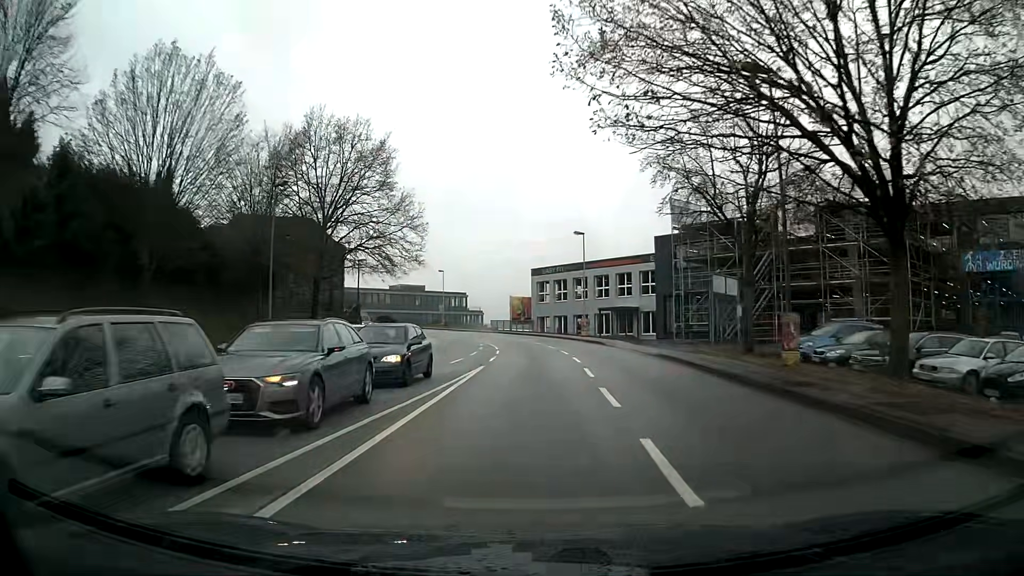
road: tertiary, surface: asphalt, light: Day
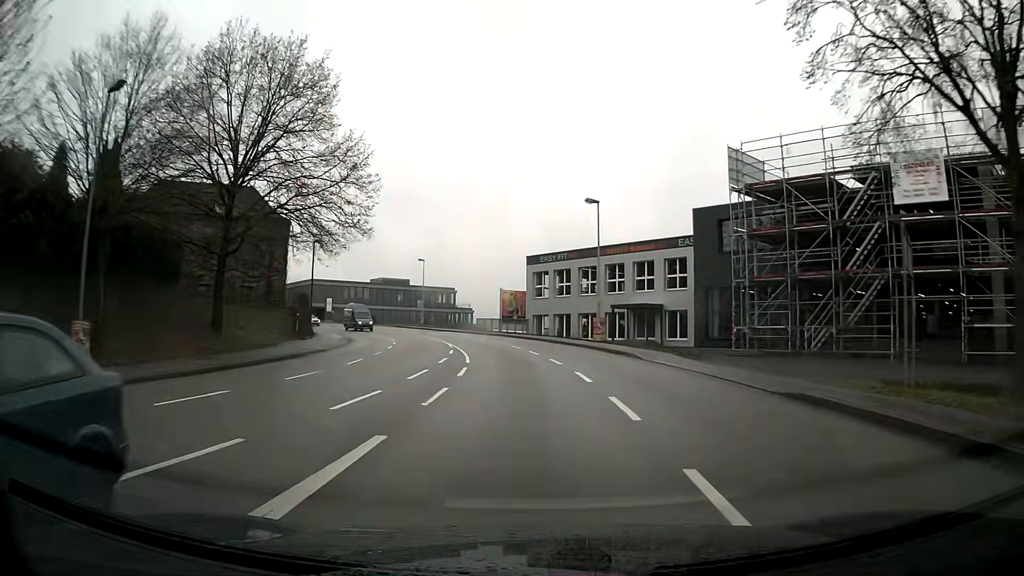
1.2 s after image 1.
(0.0, +14.0) m; 0°
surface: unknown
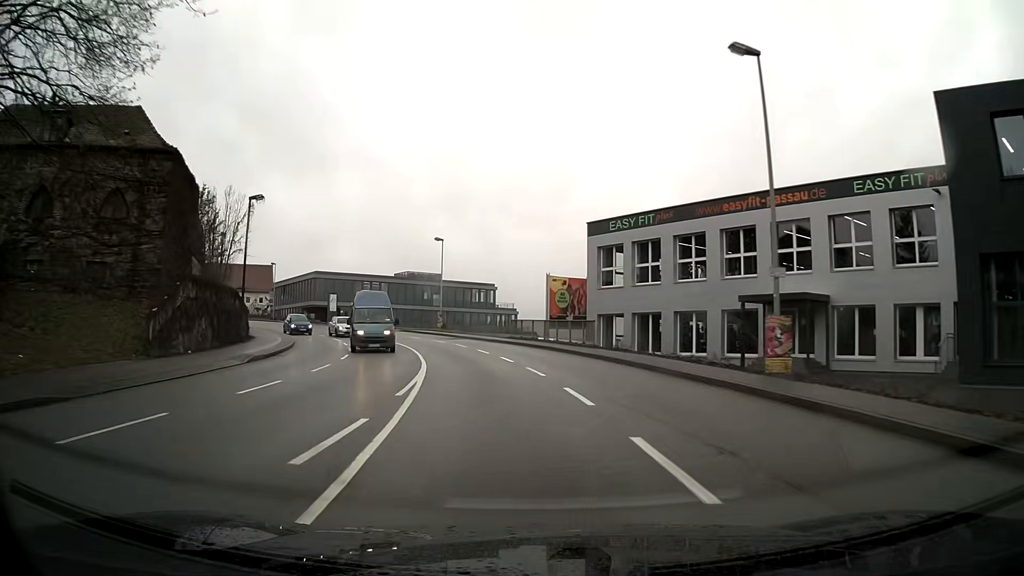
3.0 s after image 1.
(-0.8, +22.3) m; -5°
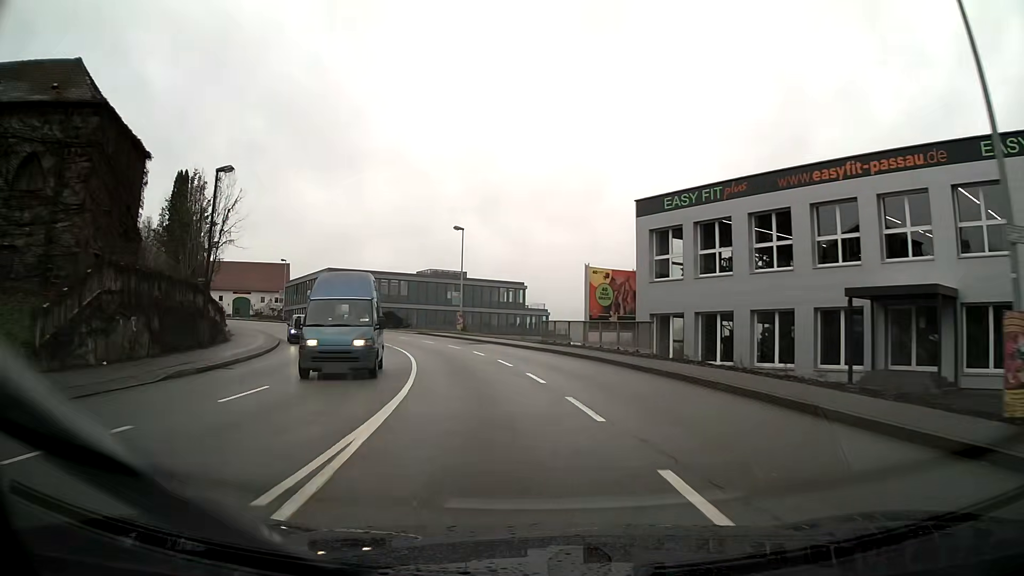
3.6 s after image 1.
(-0.2, +7.7) m; -3°
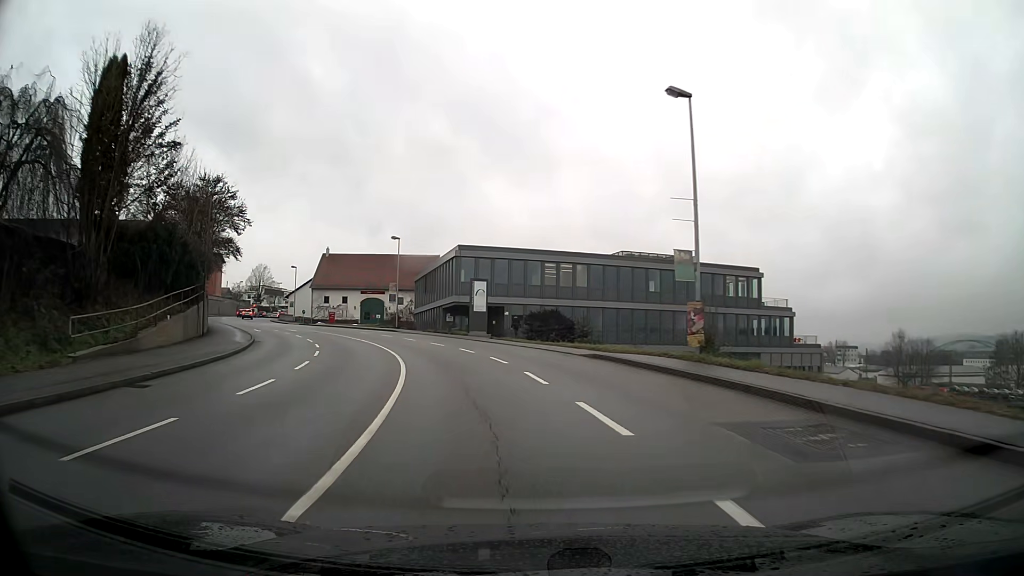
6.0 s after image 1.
(-4.2, +30.7) m; -17°
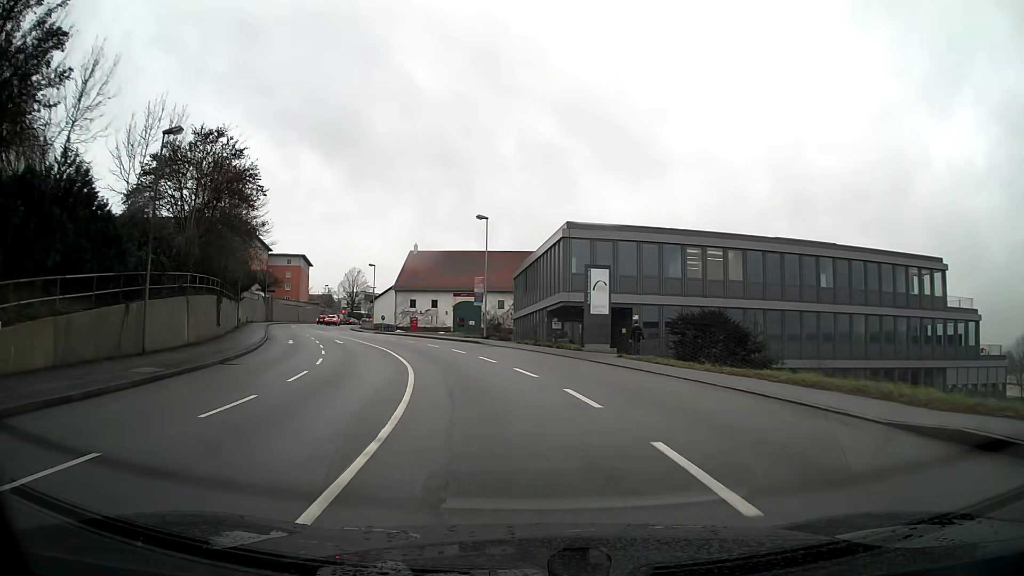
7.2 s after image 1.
(-1.1, +15.3) m; -9°
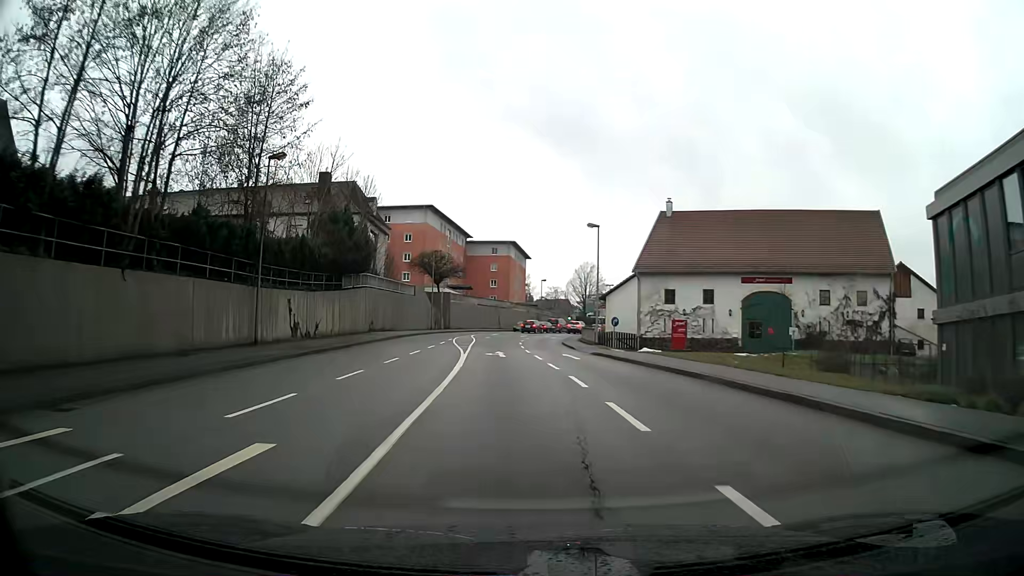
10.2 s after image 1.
(-7.3, +36.8) m; -20°
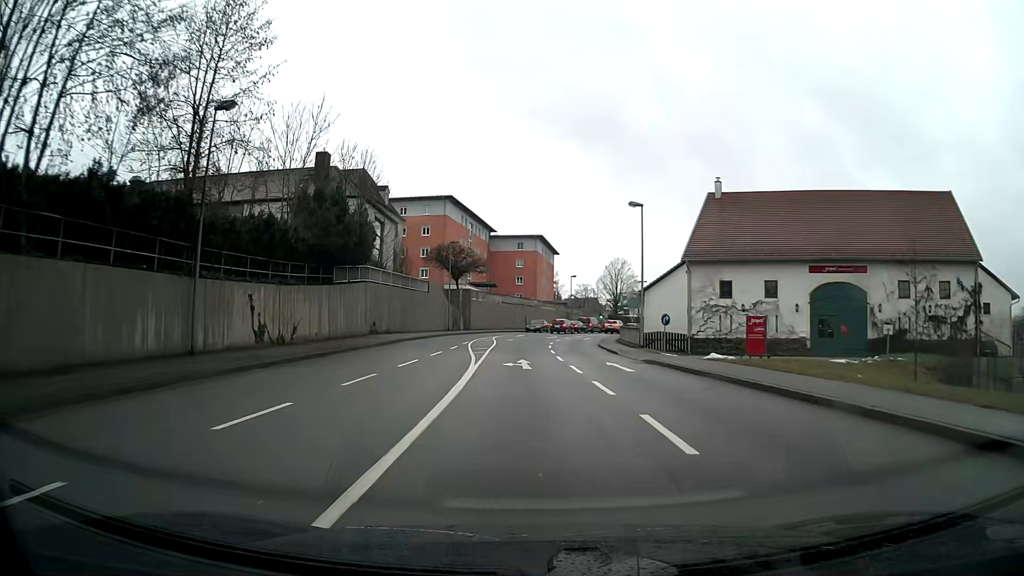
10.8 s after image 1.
(-0.1, +7.6) m; -2°
